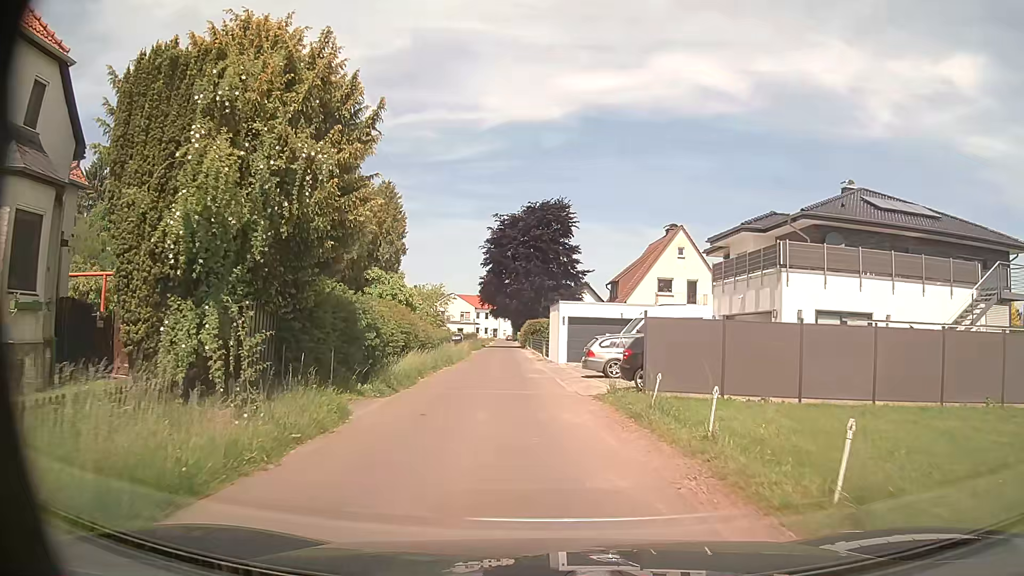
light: Day
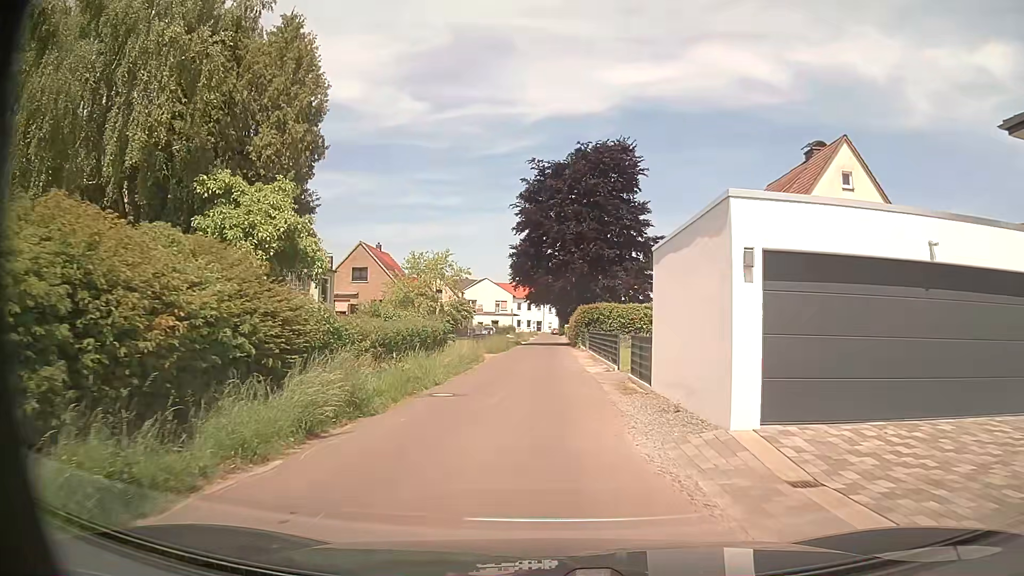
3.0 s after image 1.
(-0.9, +23.7) m; -4°
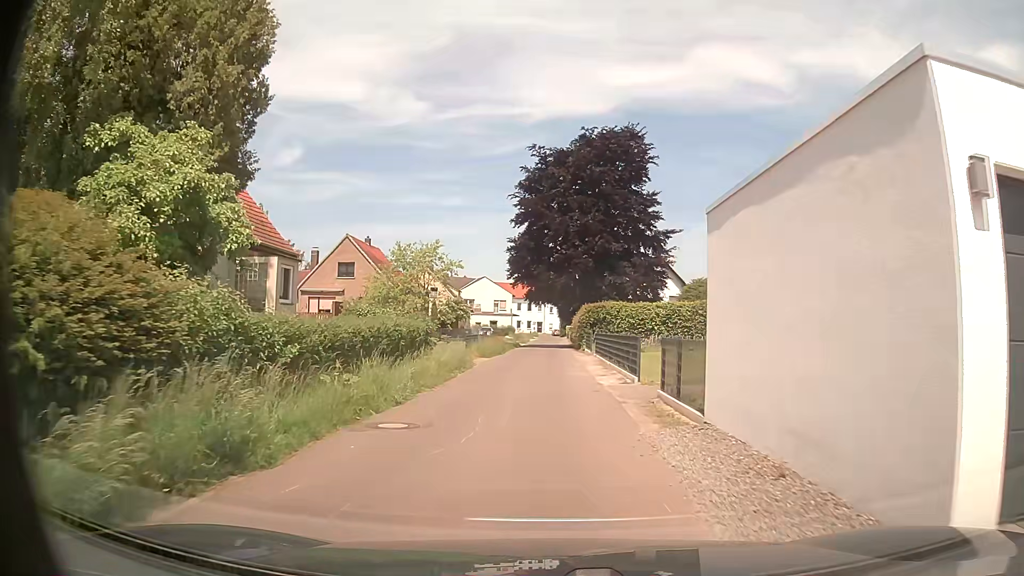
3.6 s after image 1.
(0.0, +4.7) m; +1°
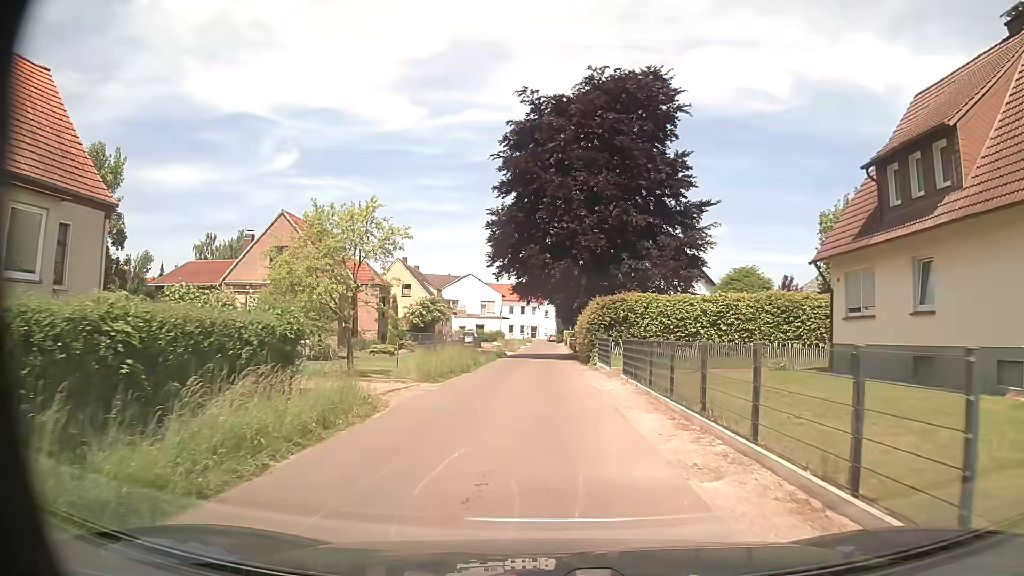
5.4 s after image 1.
(-0.1, +14.1) m; 0°
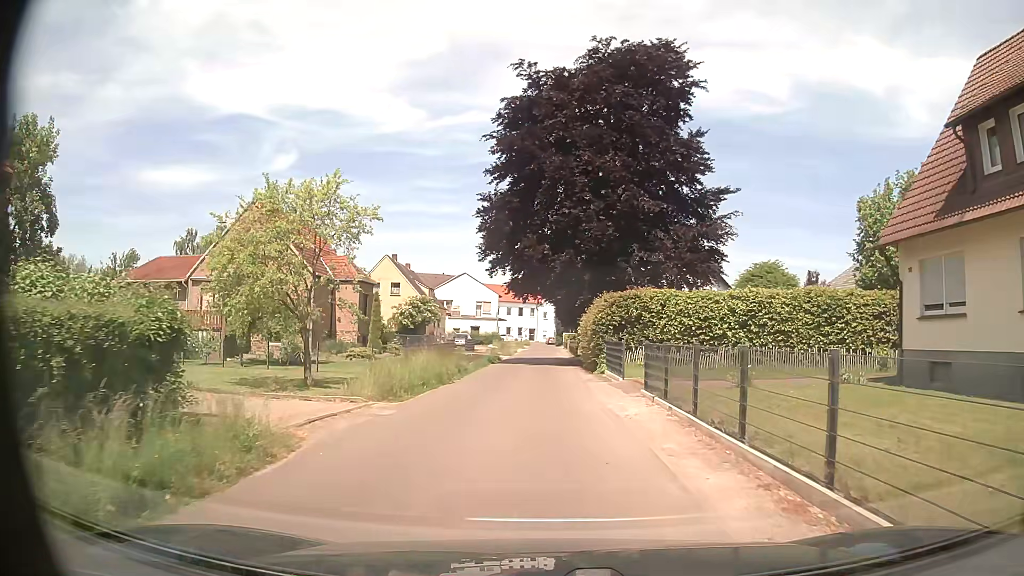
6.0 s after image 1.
(0.0, +4.6) m; -1°
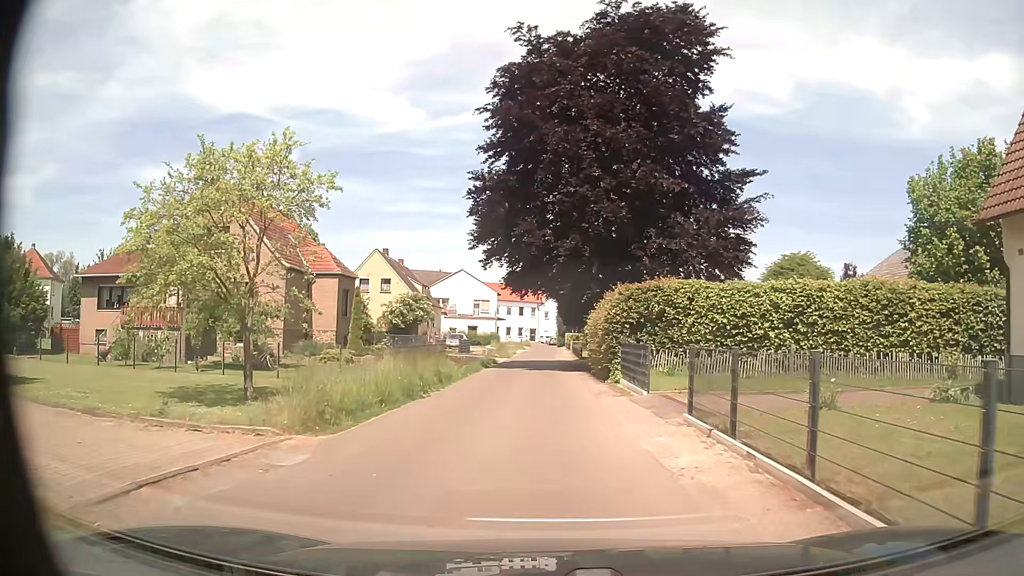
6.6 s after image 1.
(+0.1, +4.6) m; +1°
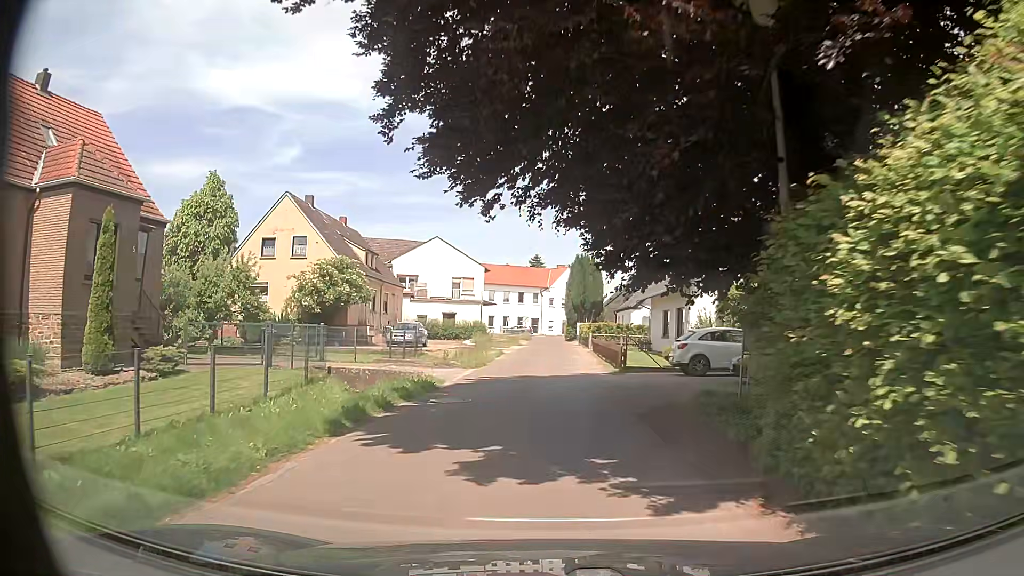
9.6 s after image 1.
(-0.1, +23.2) m; -2°
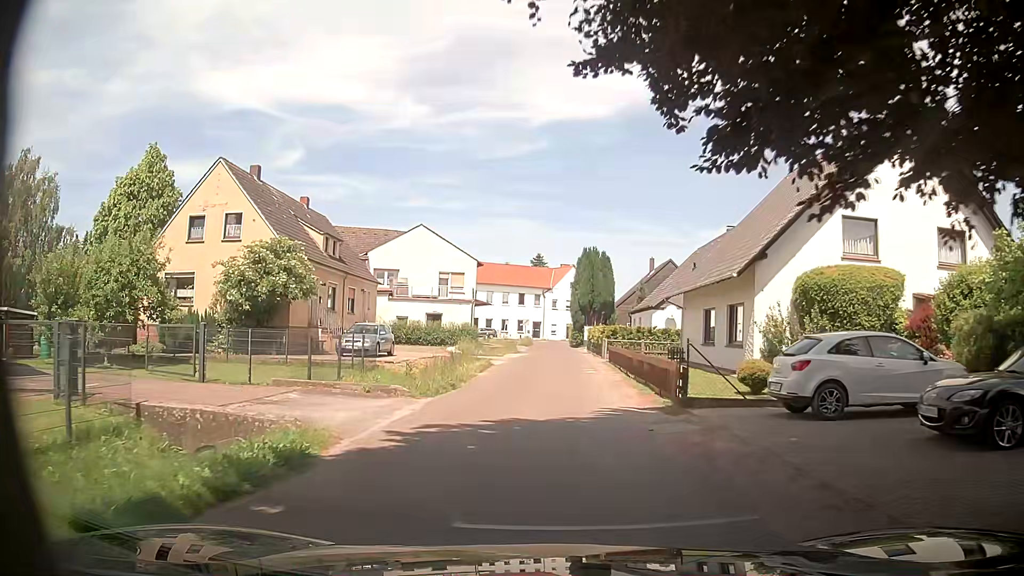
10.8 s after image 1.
(+0.2, +9.3) m; +1°
